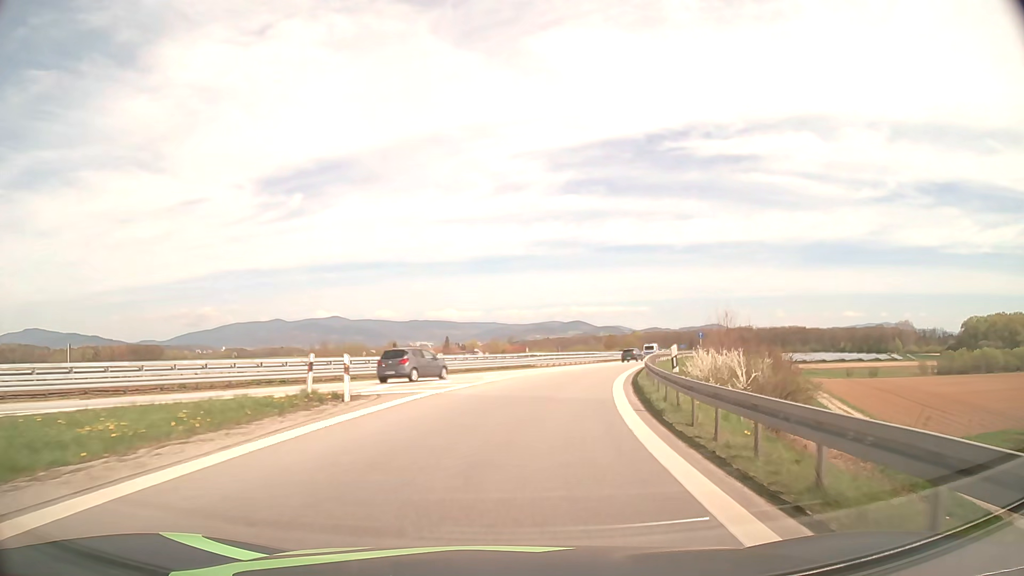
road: motorway_link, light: Day
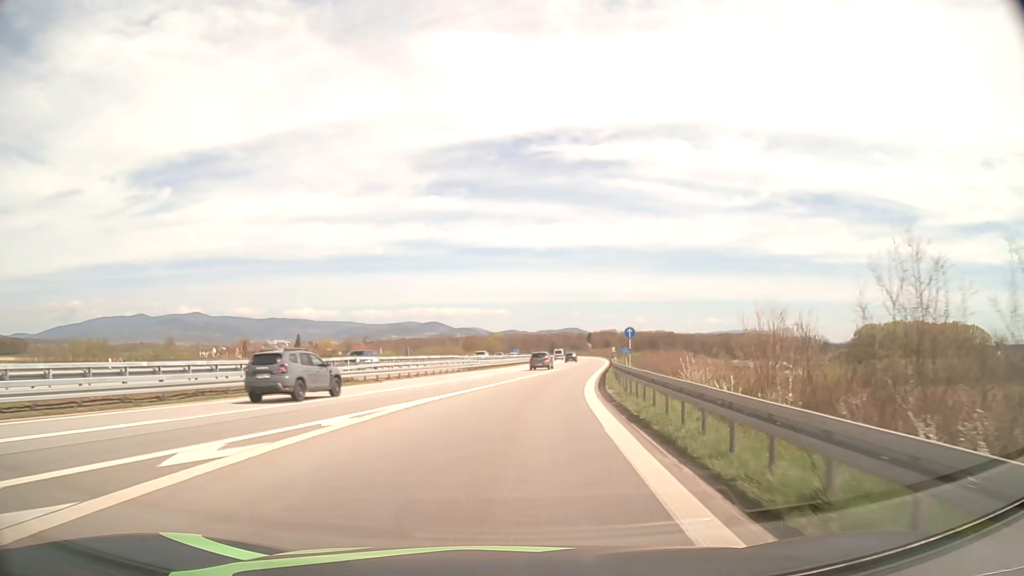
(+3.0, +27.3) m; +12°
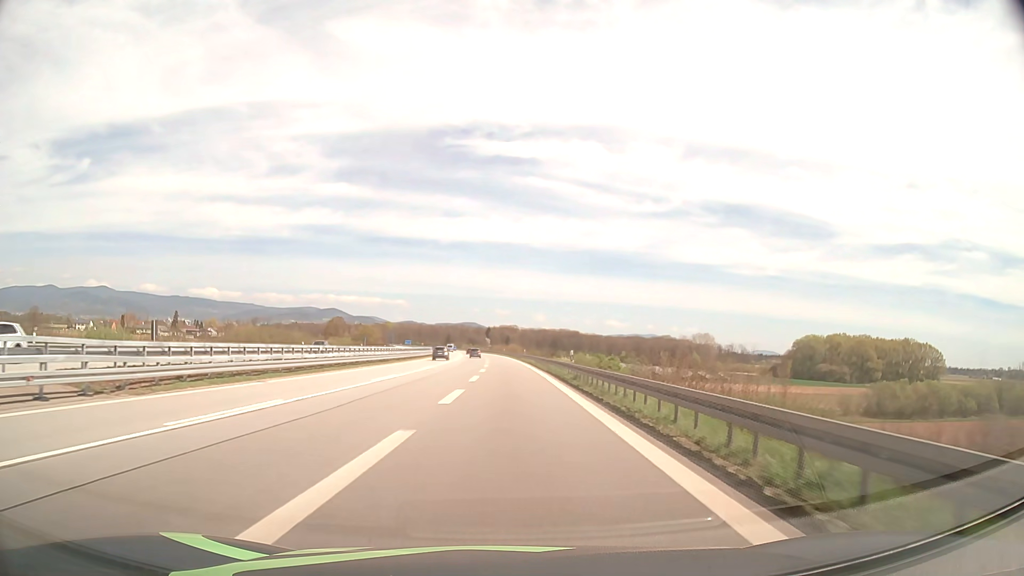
(+5.4, +50.2) m; +9°
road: motorway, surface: asphalt
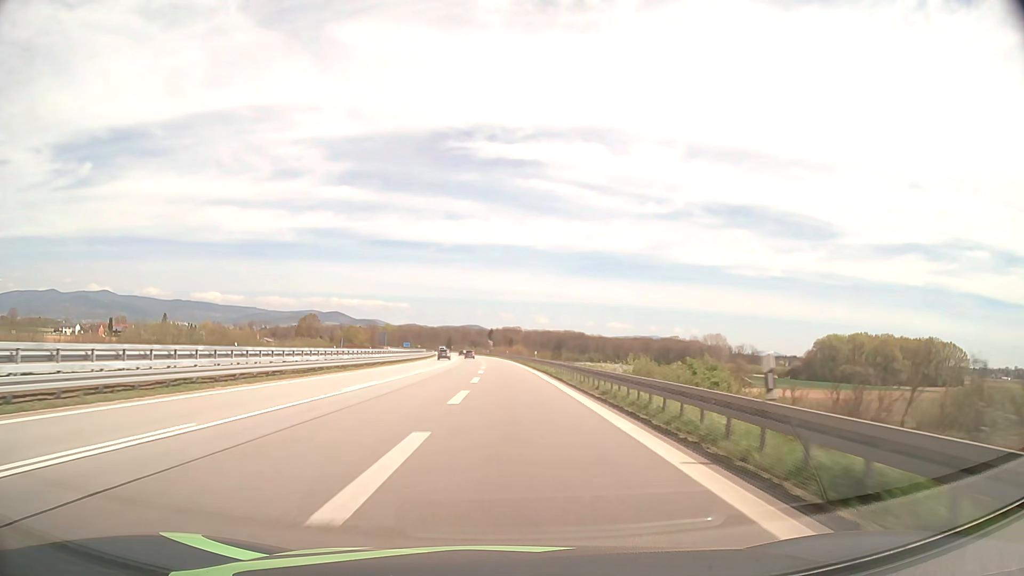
(0.0, +24.3) m; 0°
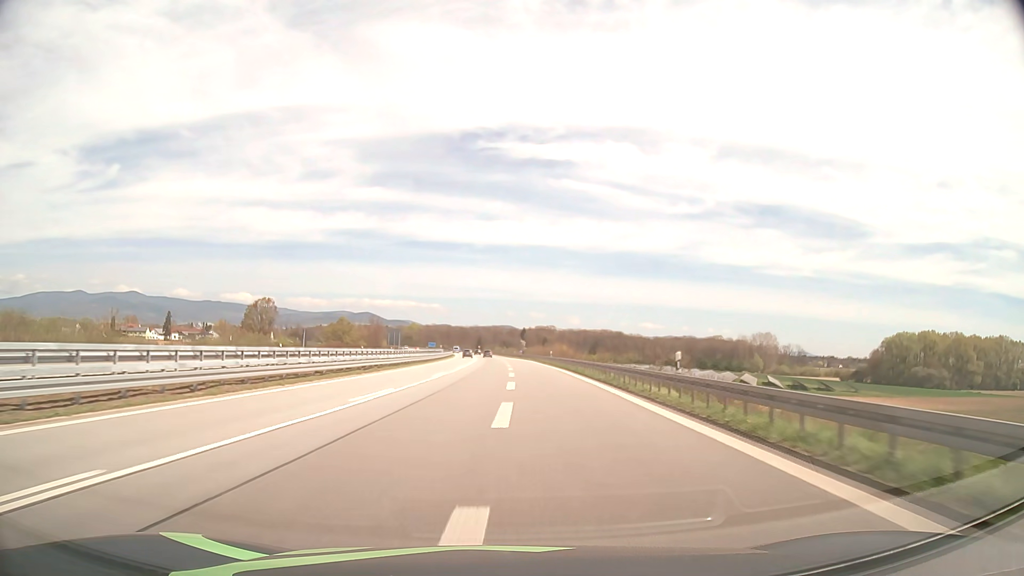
(-1.0, +42.1) m; -3°
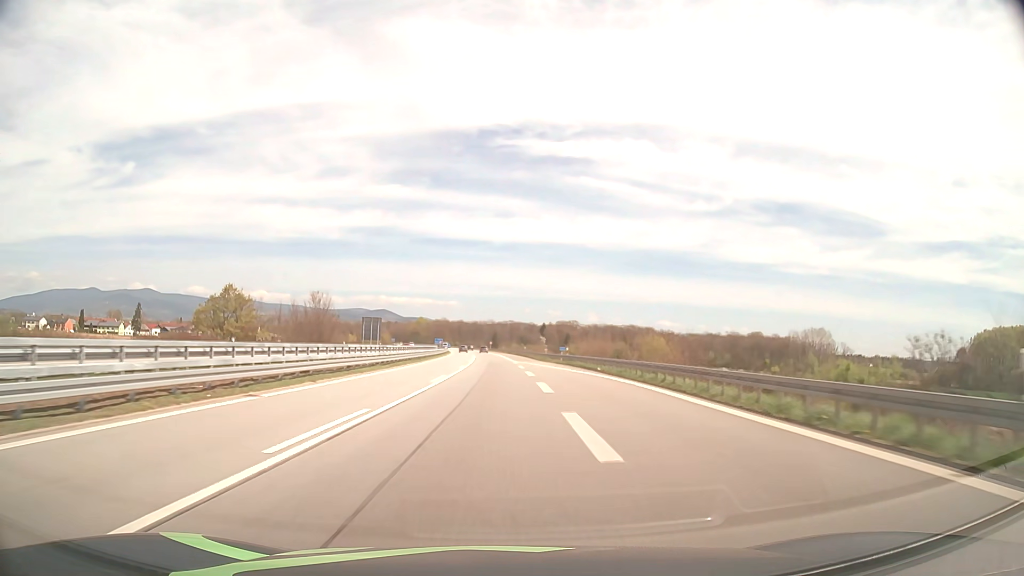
(-0.8, +64.9) m; -1°
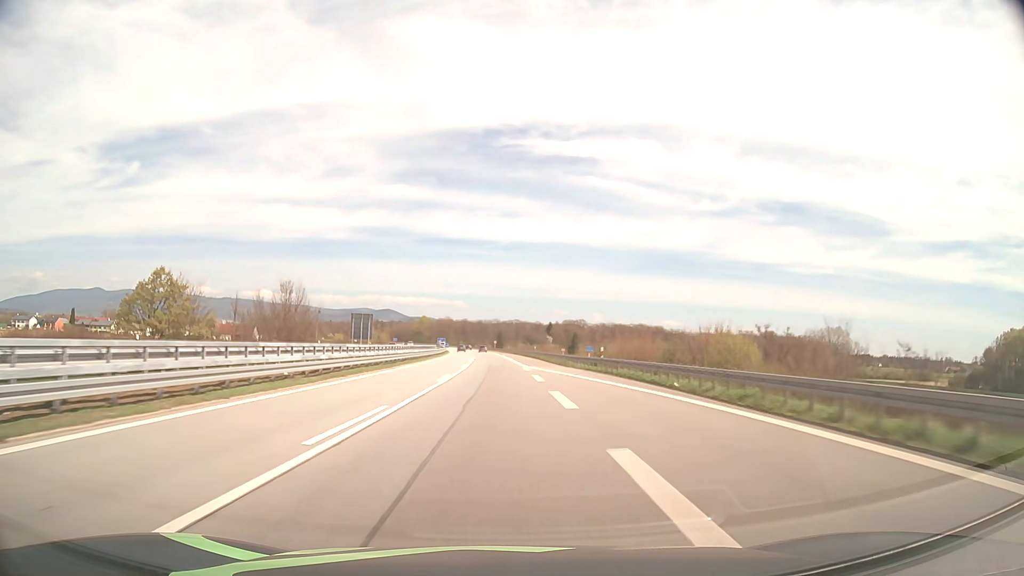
(-0.1, +17.3) m; 0°
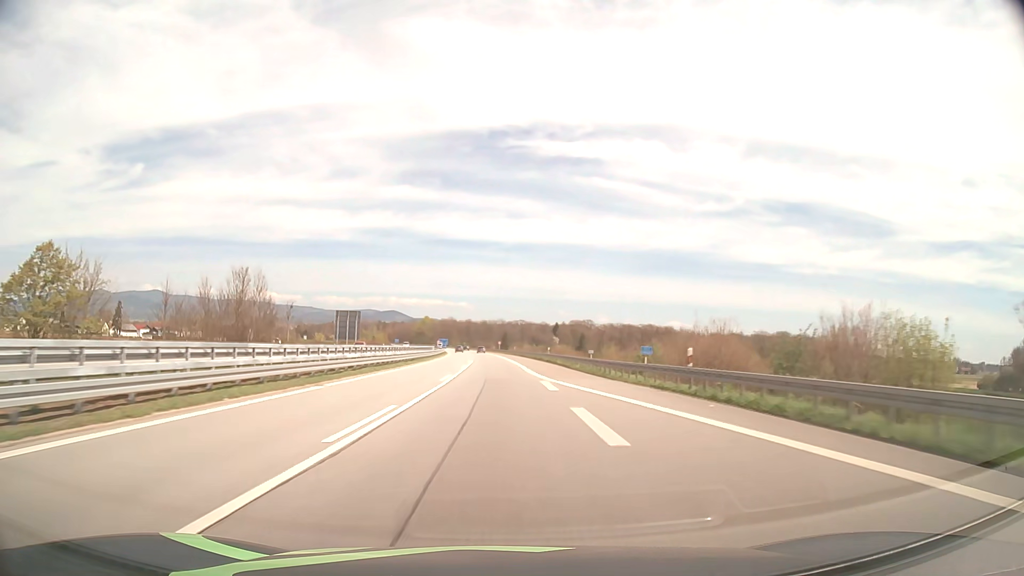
(-0.1, +17.7) m; 0°
(0, +10) (0, +20) (0, +30) (0, +40) (-1, +50) (-1, +60) (-1, +70) (-2, +80) (-2, +90) (-3, +100) m
